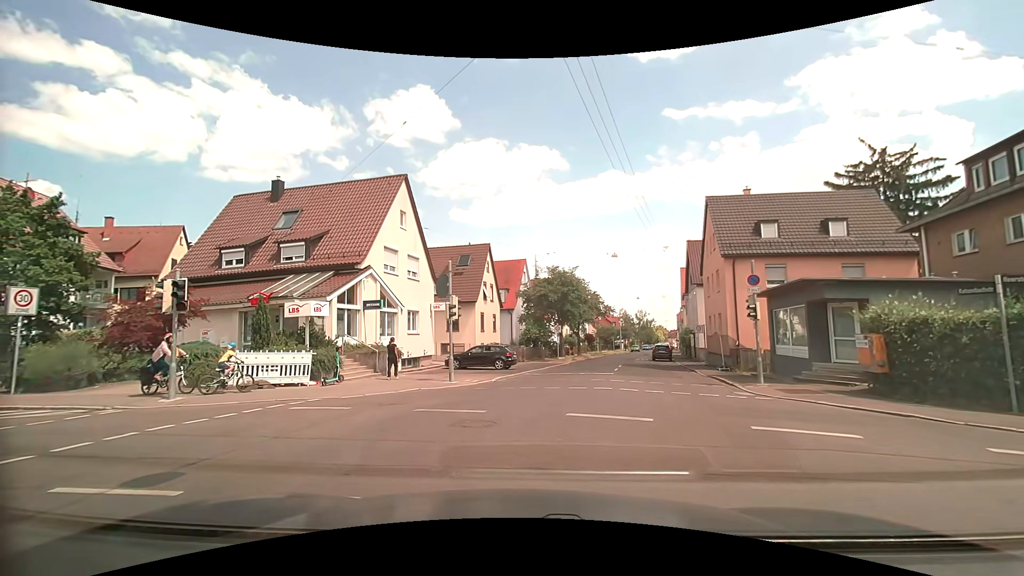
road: tertiary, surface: asphalt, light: Day
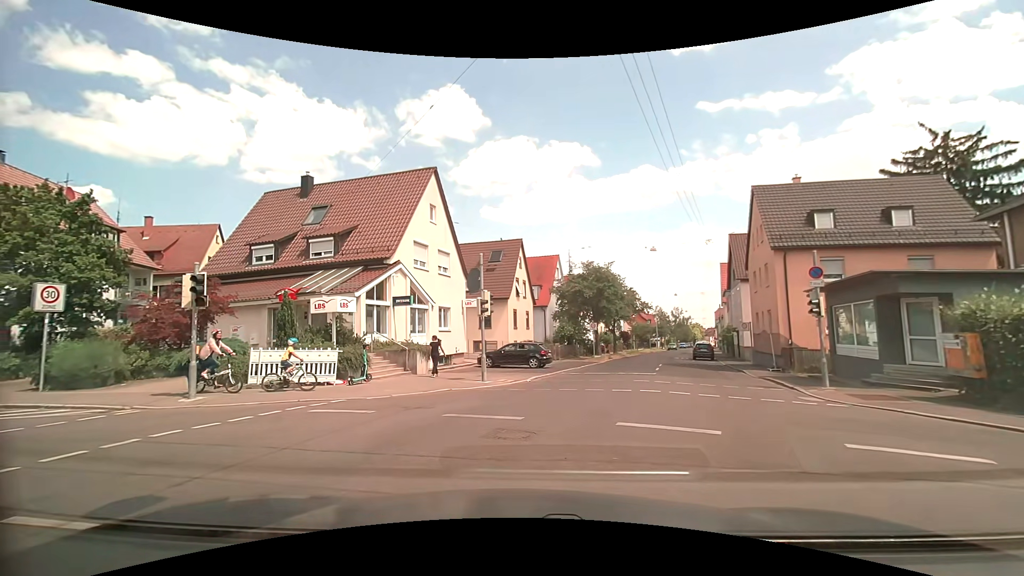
(0.0, +1.2) m; -5°
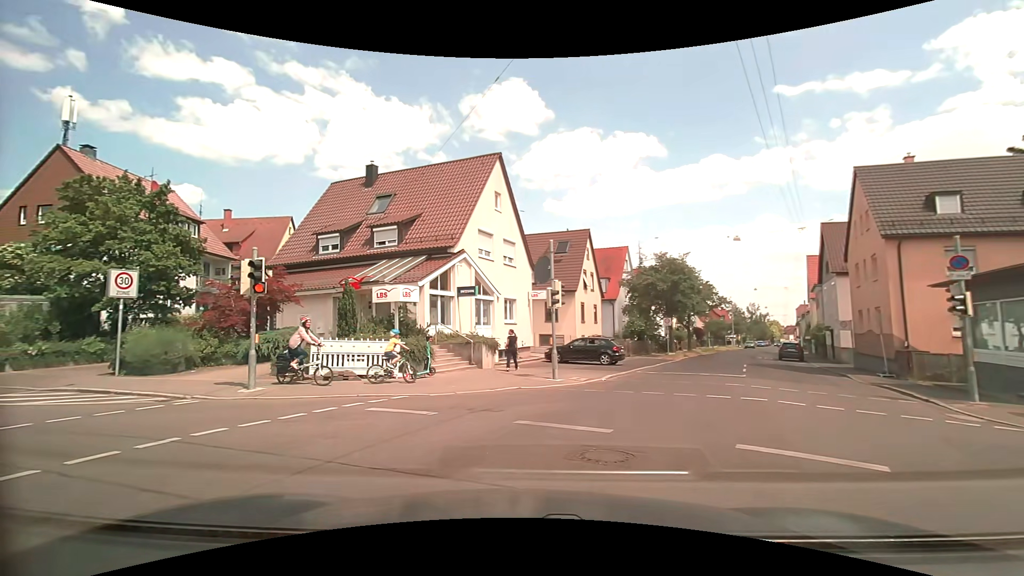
(-0.1, +1.4) m; -6°
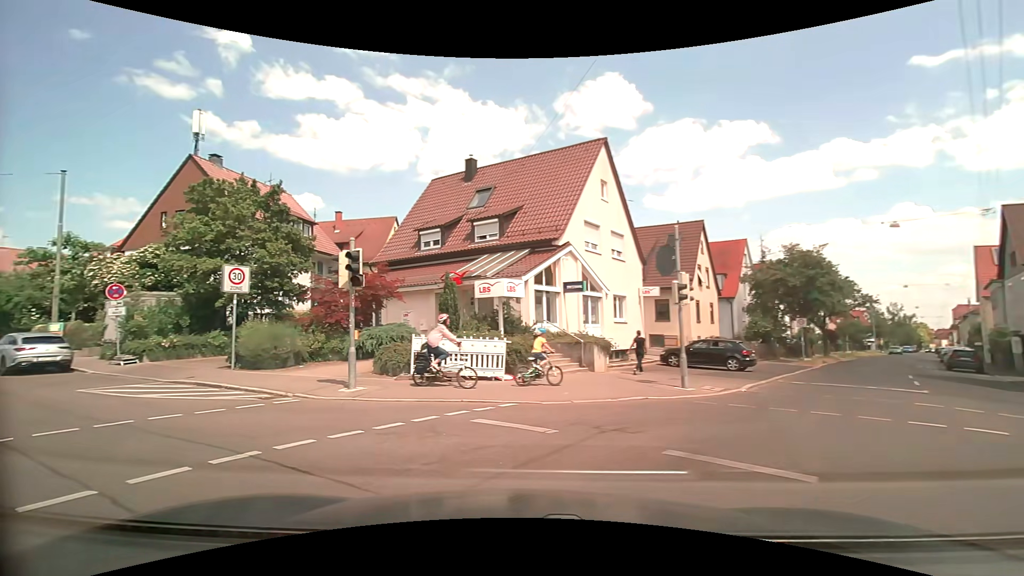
(-0.1, +1.8) m; -10°
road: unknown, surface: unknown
